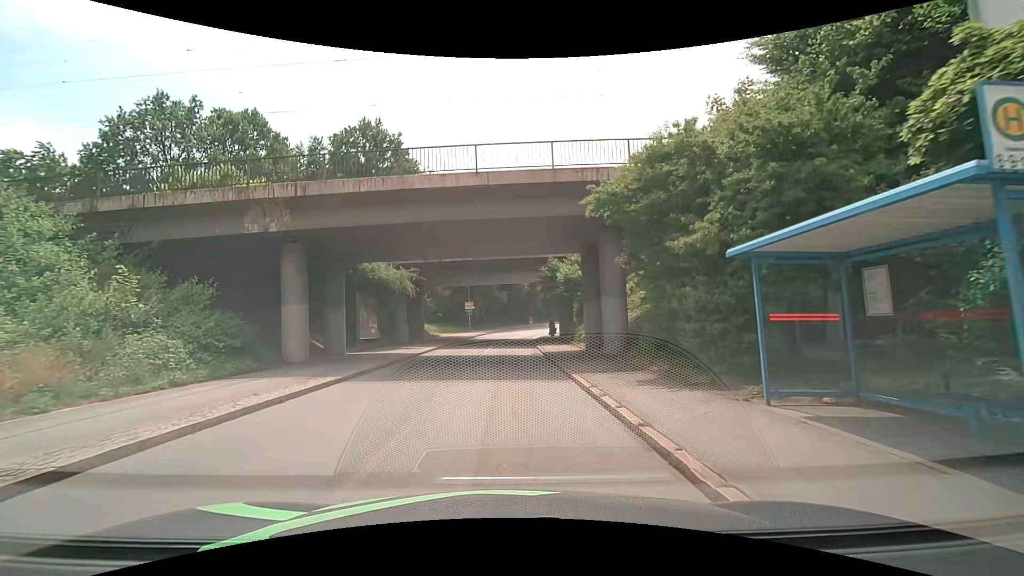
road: unclassified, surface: asphalt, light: Day
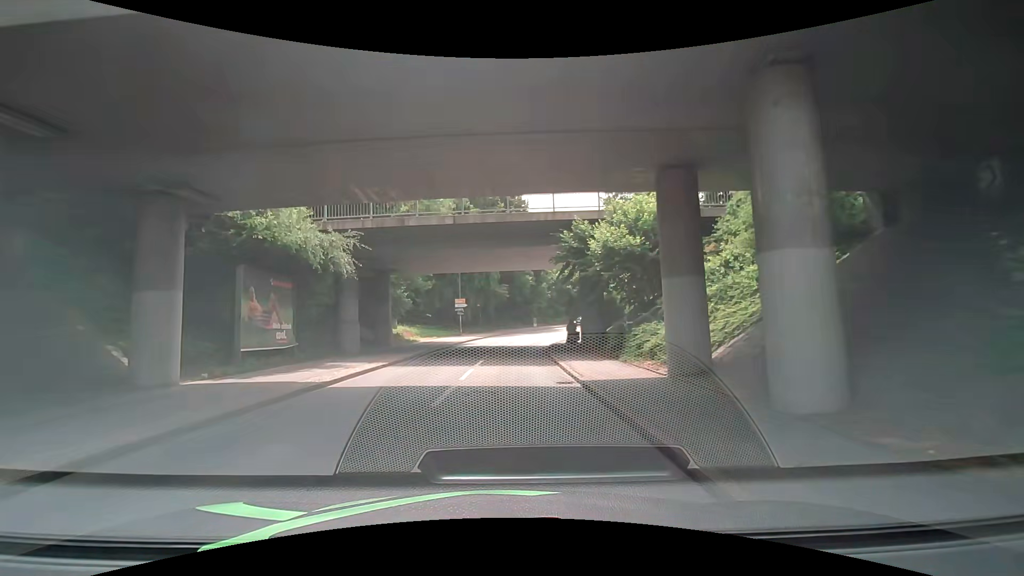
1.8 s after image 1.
(+0.1, +12.5) m; 0°
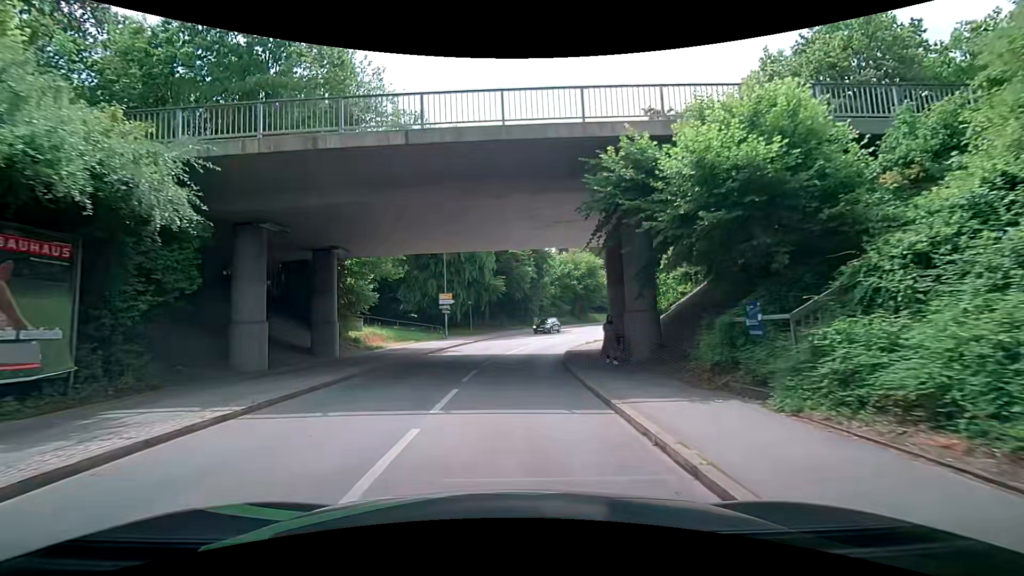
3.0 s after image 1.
(+0.1, +9.6) m; +1°
